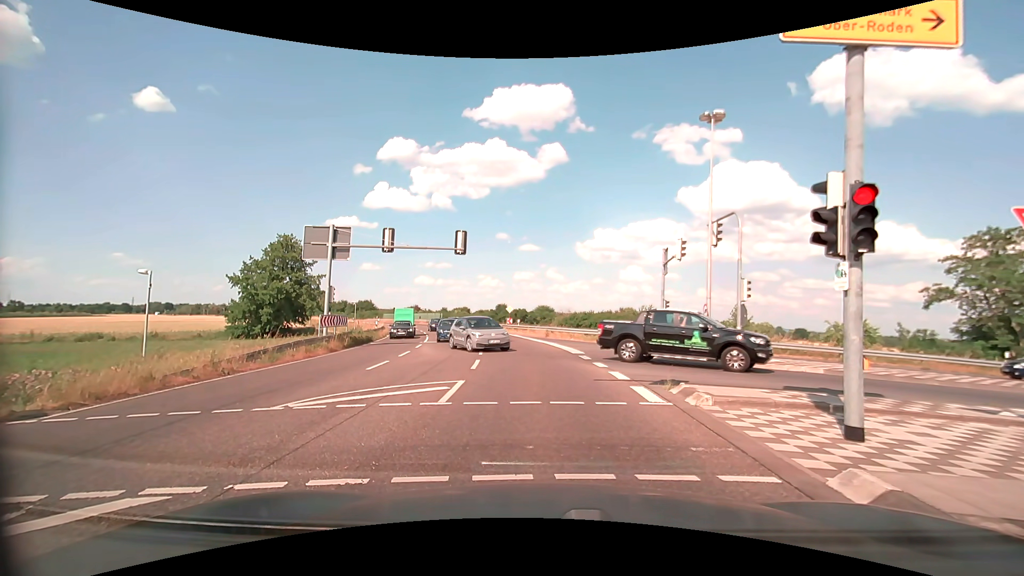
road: primary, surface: asphalt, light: Day
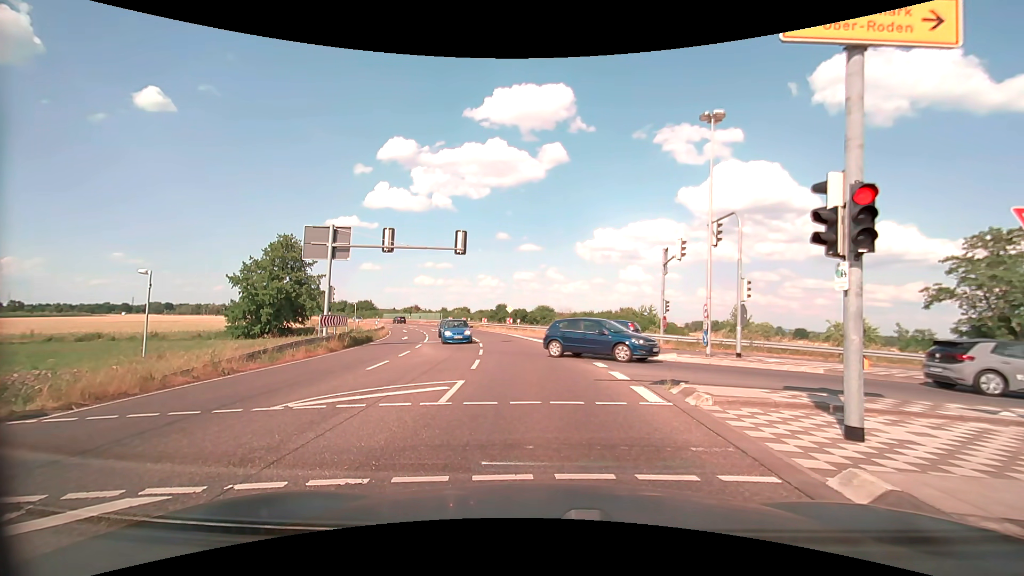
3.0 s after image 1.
(0.0, 0.0) m; 0°
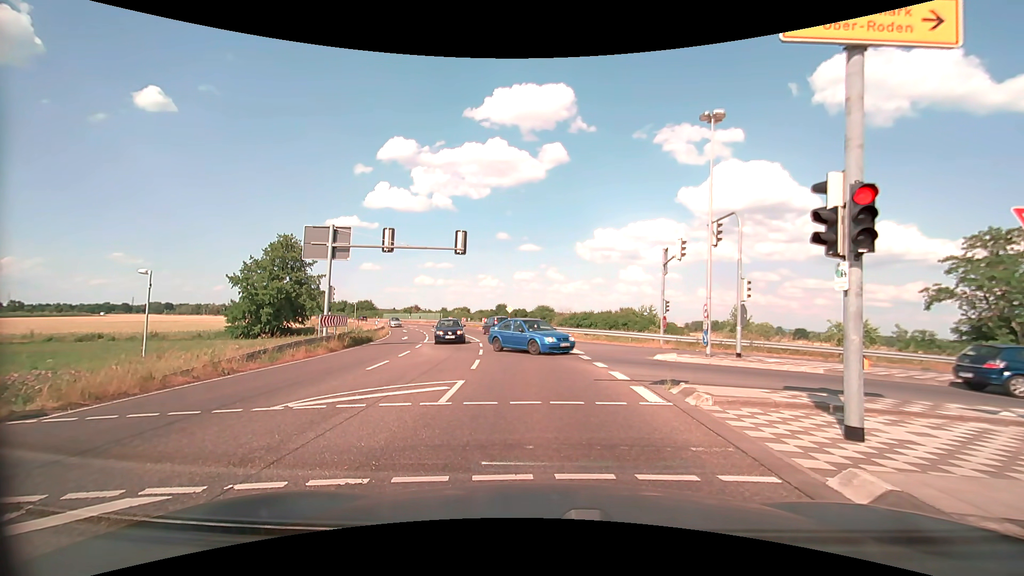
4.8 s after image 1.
(0.0, 0.0) m; 0°
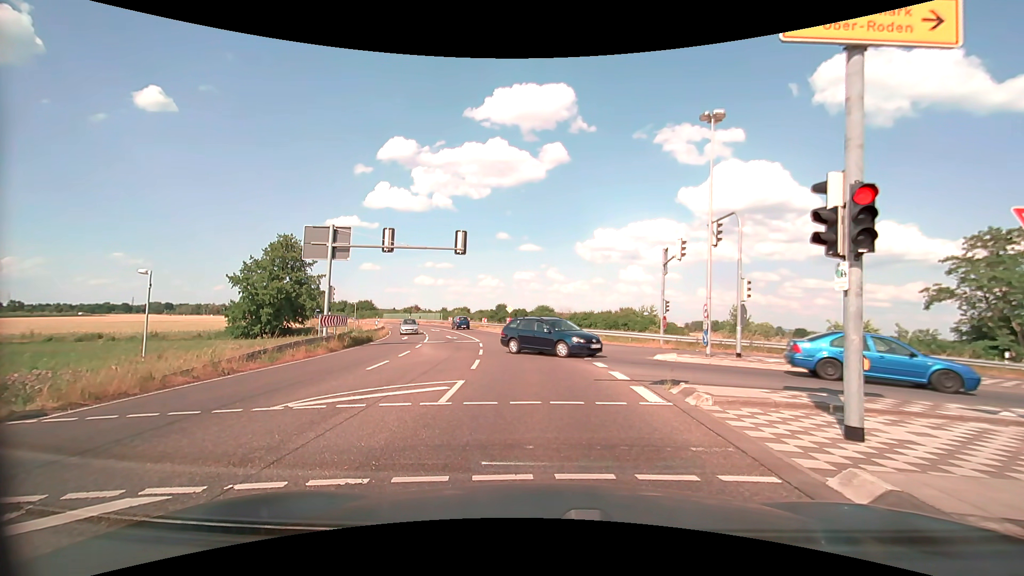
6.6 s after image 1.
(0.0, 0.0) m; 0°
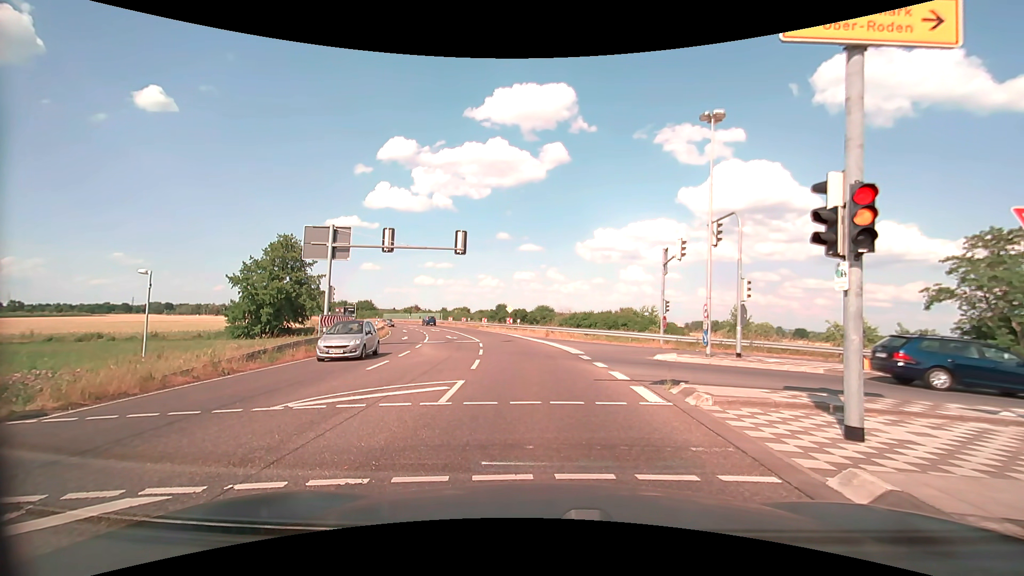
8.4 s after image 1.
(0.0, 0.0) m; 0°
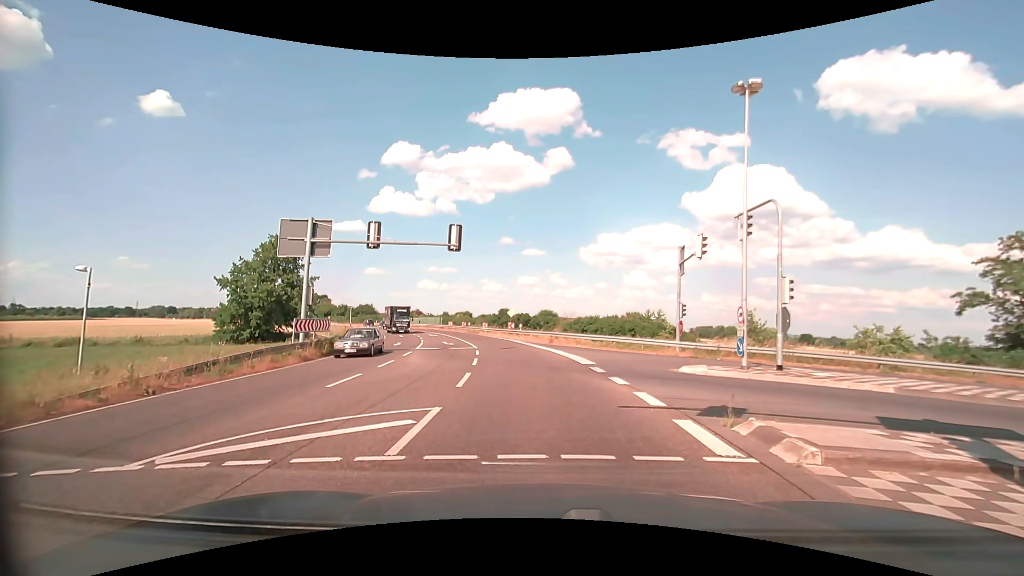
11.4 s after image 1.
(0.0, +3.2) m; -1°
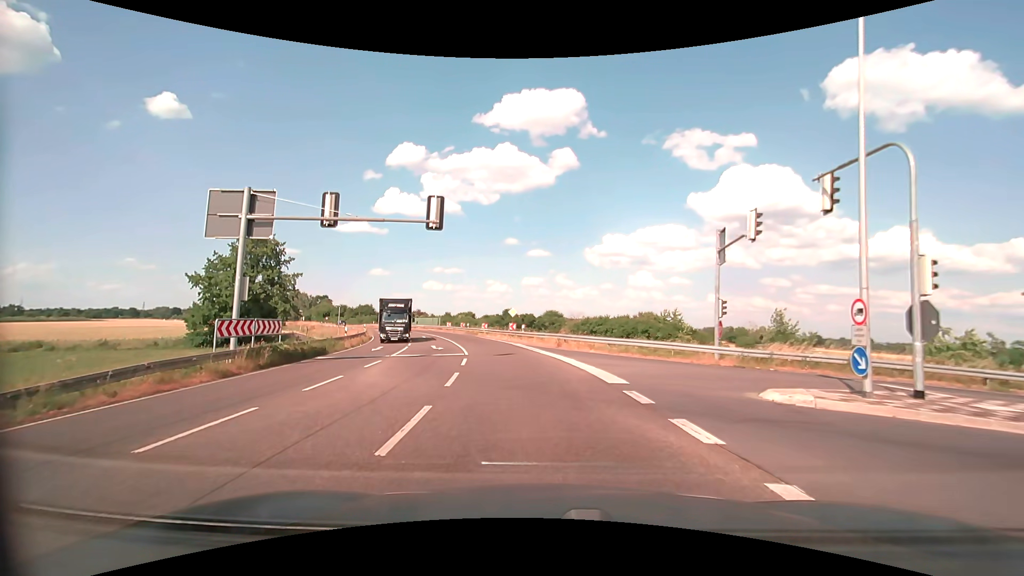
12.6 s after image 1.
(0.0, +6.0) m; -1°
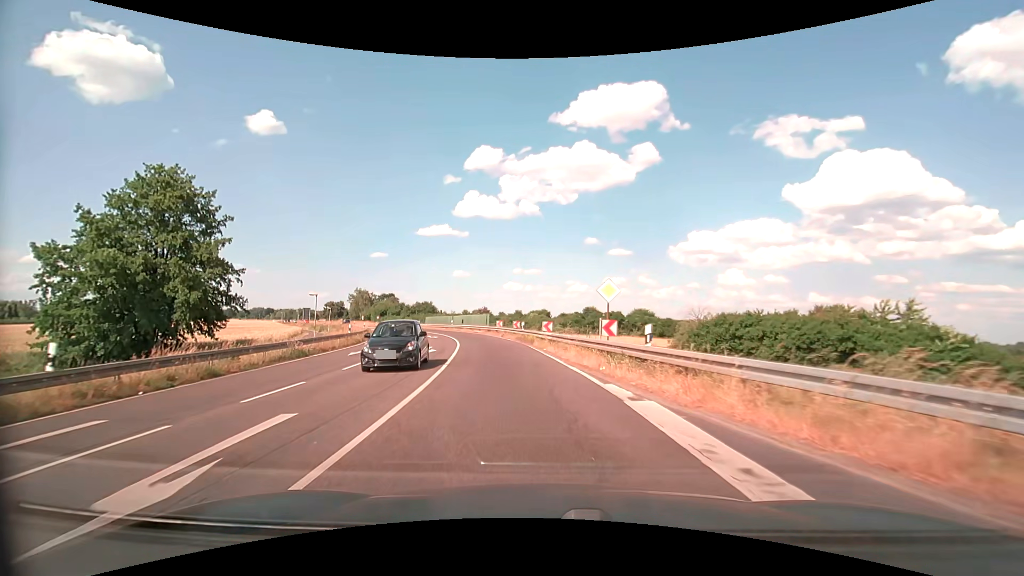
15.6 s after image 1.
(-1.9, +27.0) m; -9°
(0, +10) (-2, +20) (-3, +30) (-5, +40) (-8, +49) (-11, +59) (-15, +68) (-19, +77) (-23, +86) (-28, +95) m
